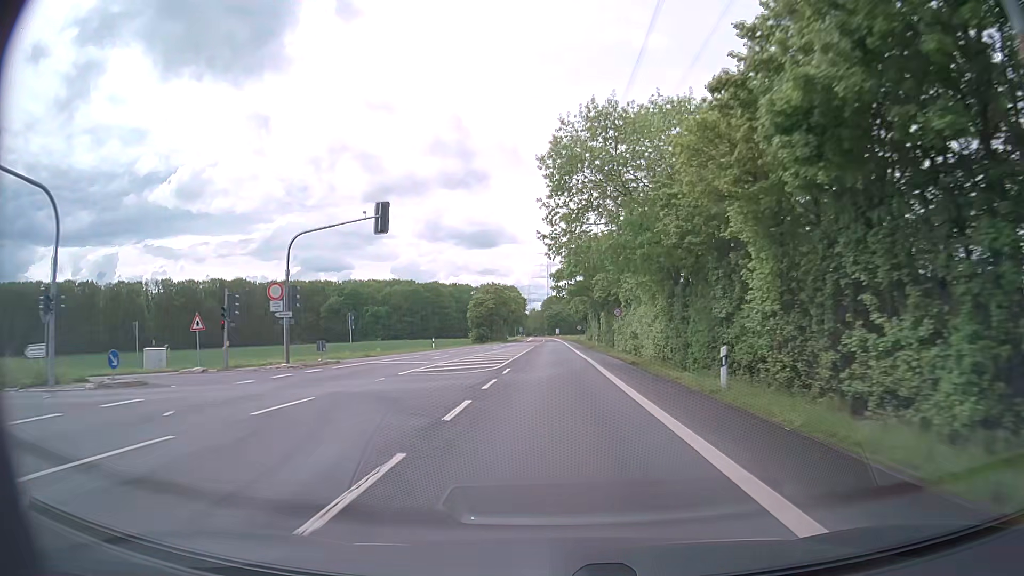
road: secondary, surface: asphalt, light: Day
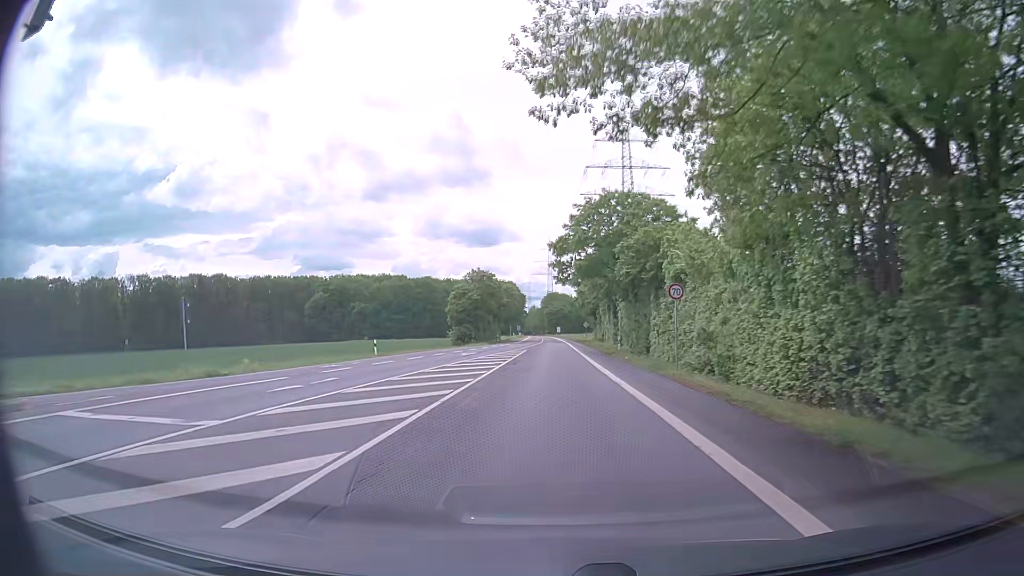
(0.0, +21.9) m; 0°
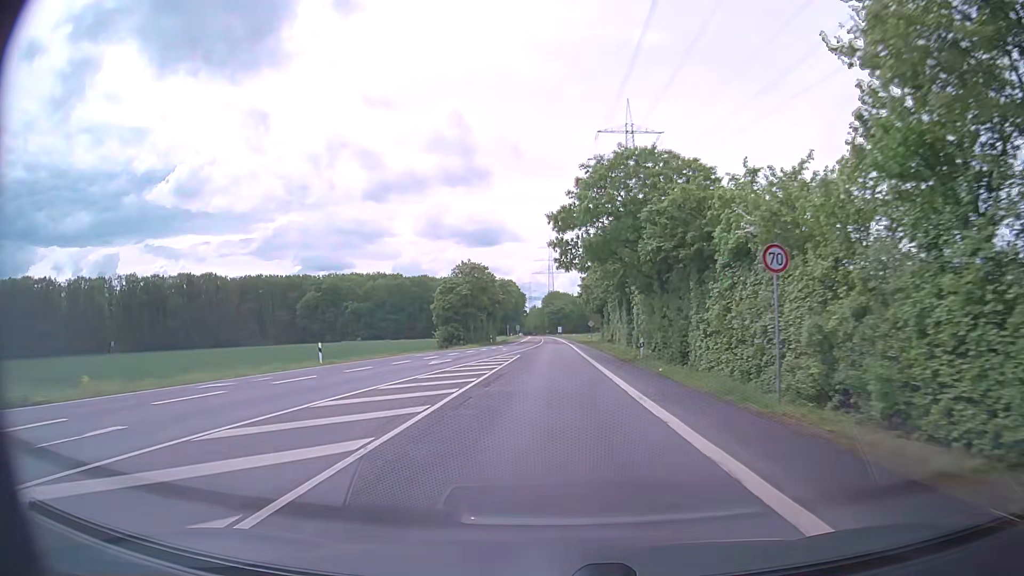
(0.0, +10.9) m; 0°
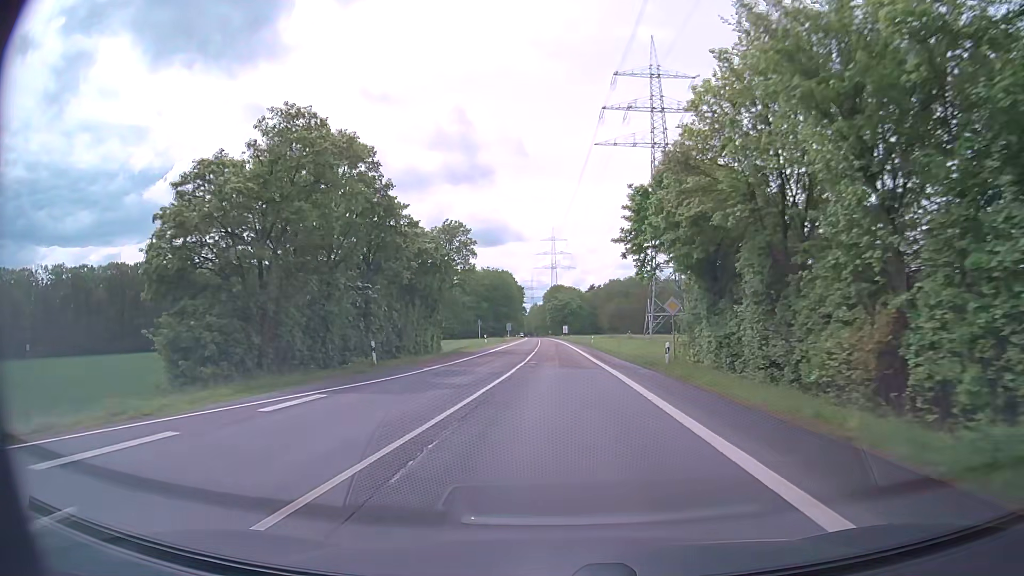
(-0.2, +54.8) m; 0°
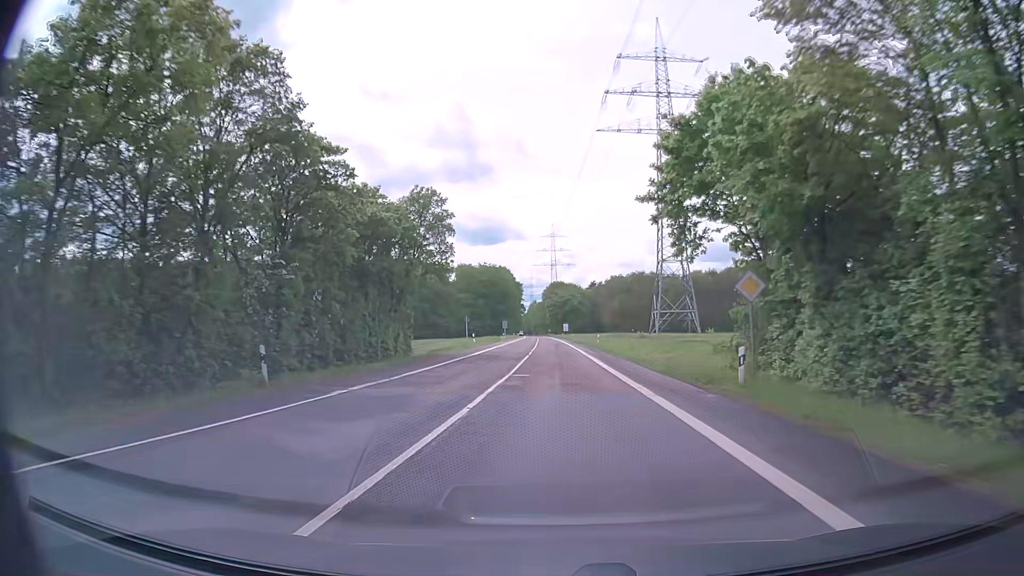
(-0.1, +11.0) m; -1°
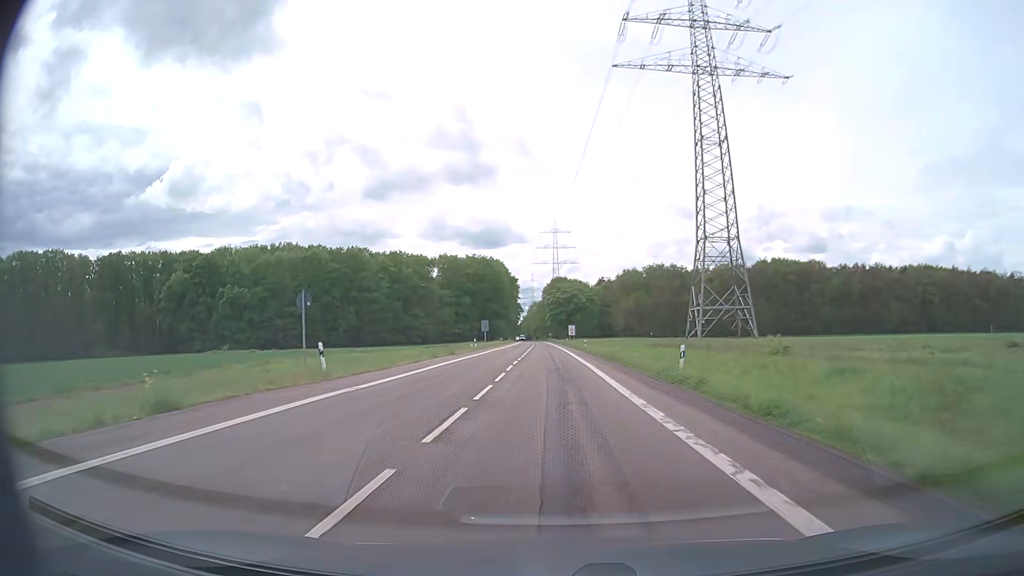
(+0.3, +43.8) m; 0°
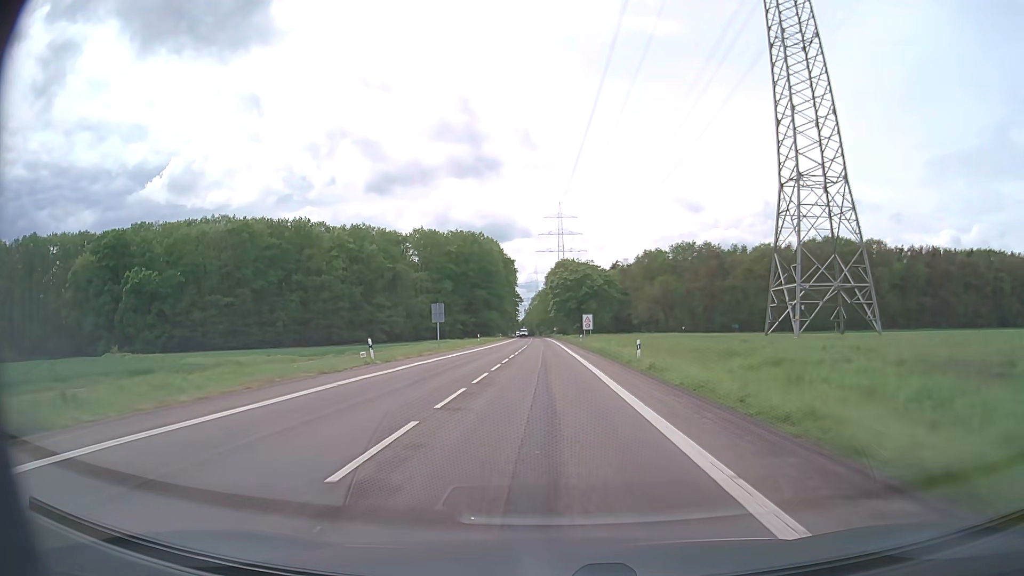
(-0.3, +43.7) m; -1°
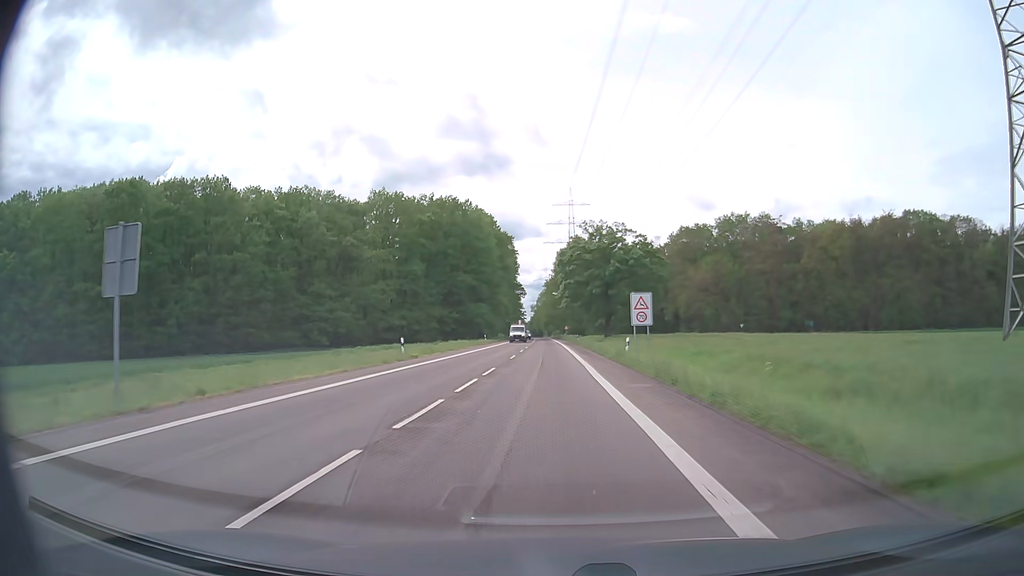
(-0.2, +43.7) m; -1°
(0, +10) (0, +20) (0, +30) (0, +40) (0, +50) (0, +60) (-1, +70) (-1, +80) (-1, +90) (-1, +100) m
